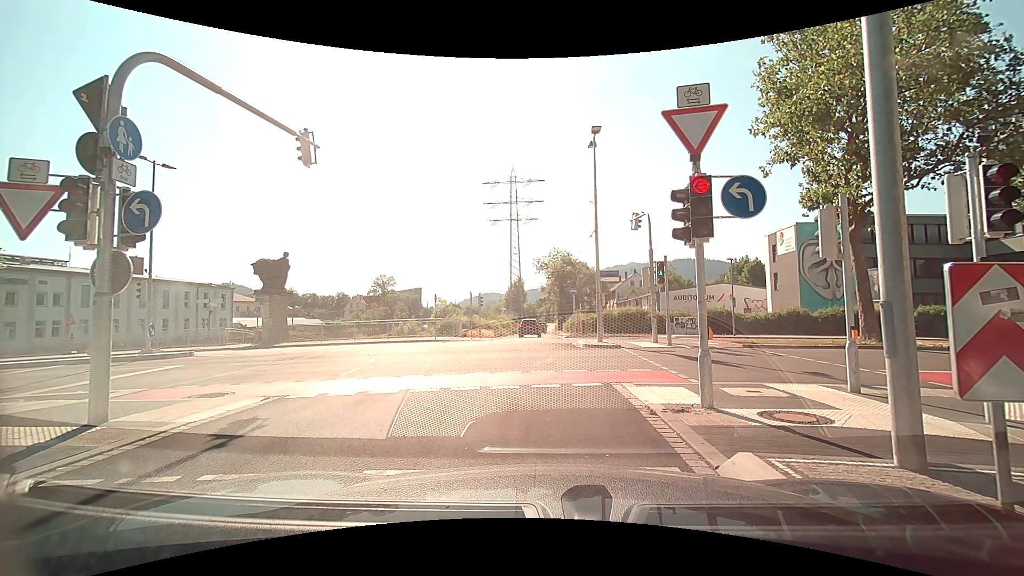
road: trunk_link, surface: asphalt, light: Day
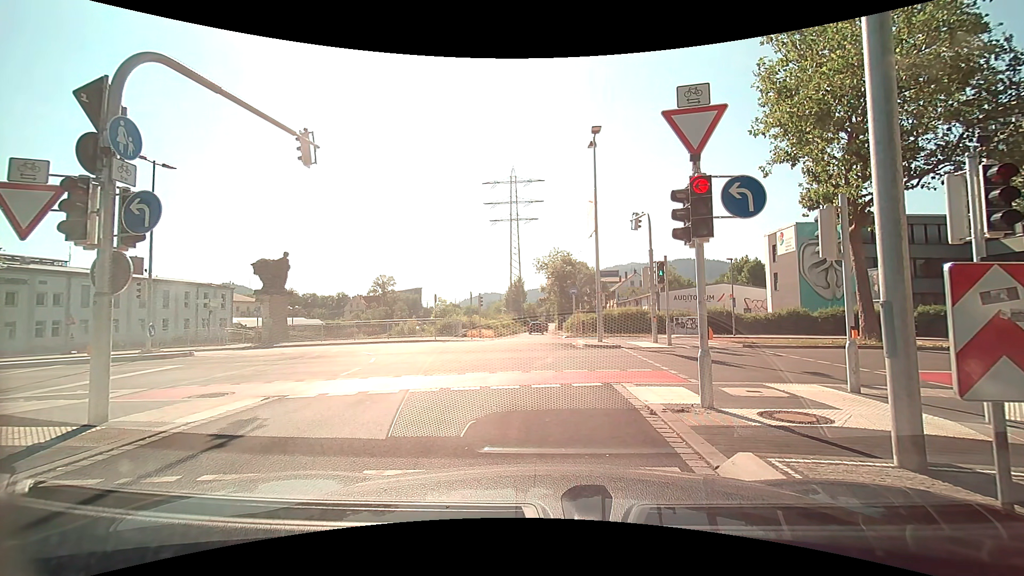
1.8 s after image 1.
(0.0, 0.0) m; 0°
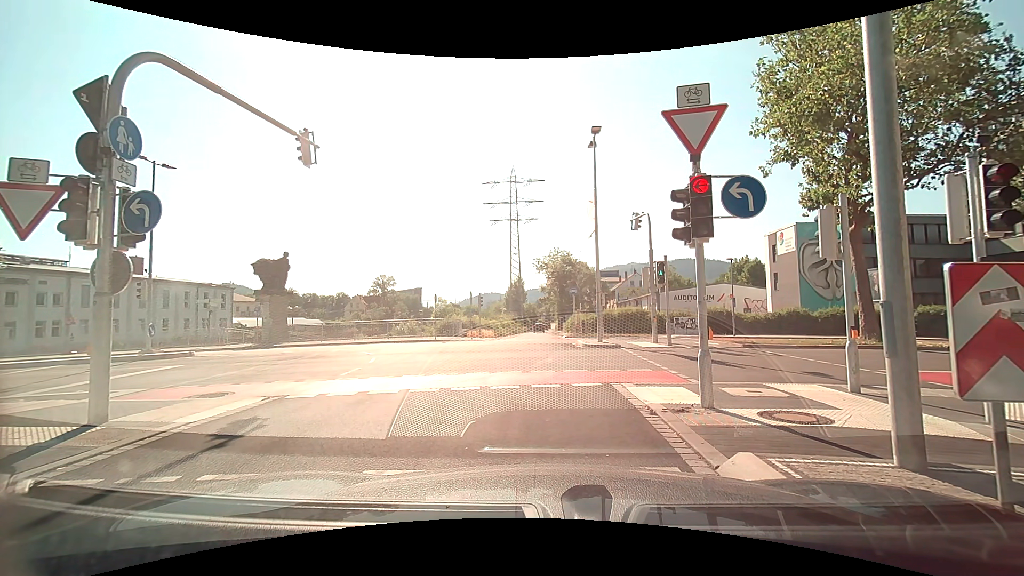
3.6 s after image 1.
(0.0, 0.0) m; 0°
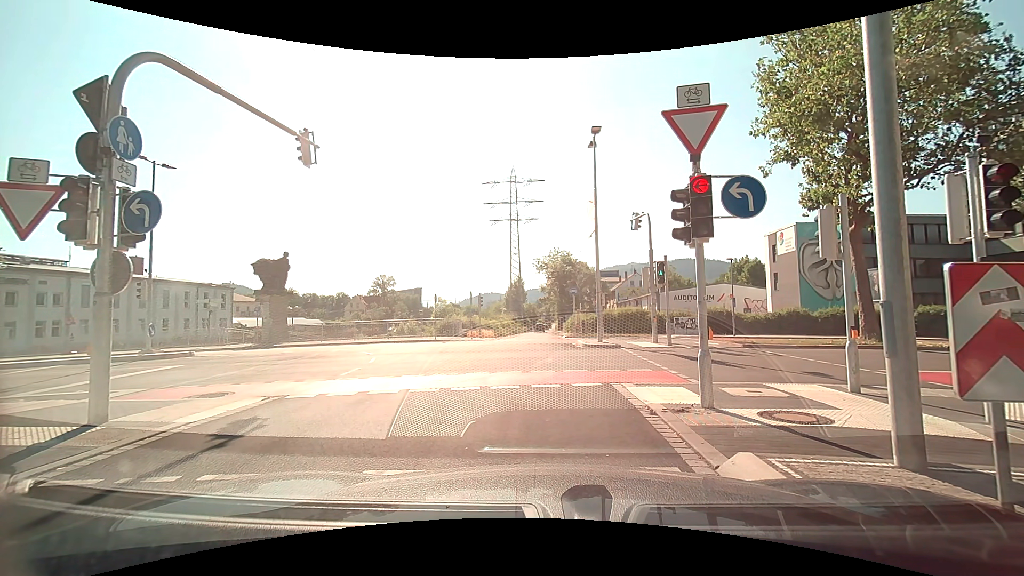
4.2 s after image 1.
(0.0, 0.0) m; 0°
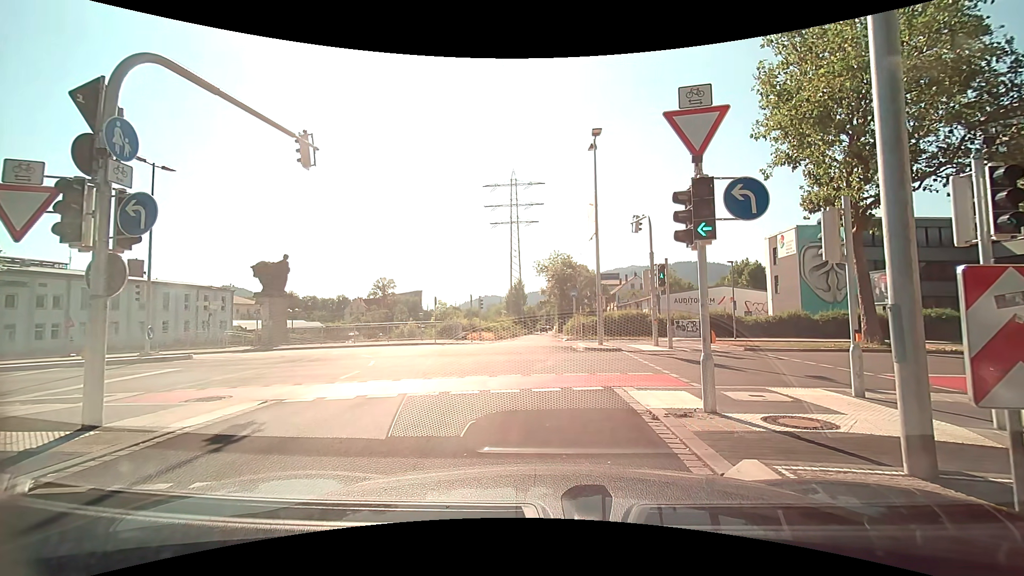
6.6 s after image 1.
(0.0, +0.1) m; 0°
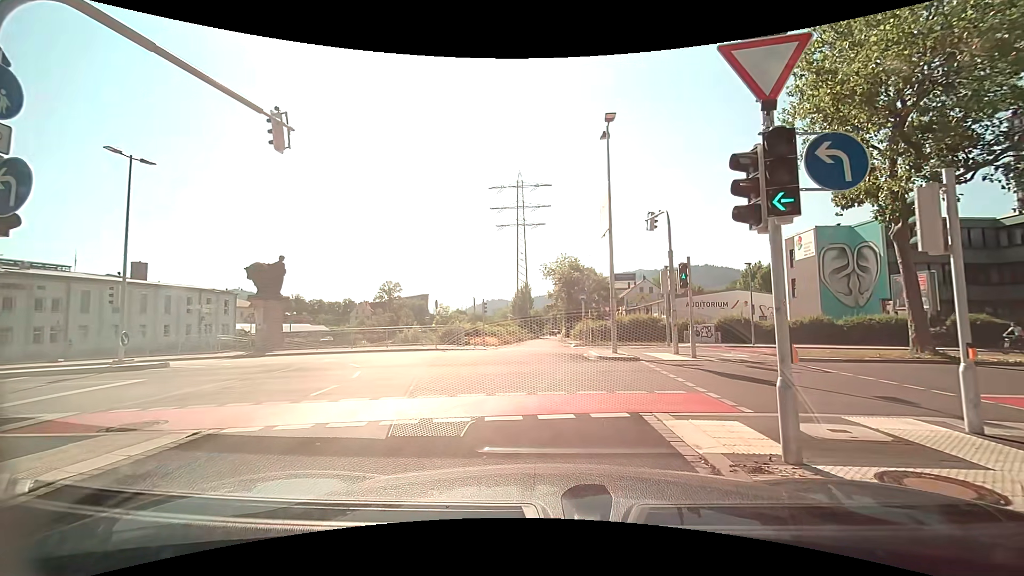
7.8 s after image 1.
(0.0, +2.1) m; 0°
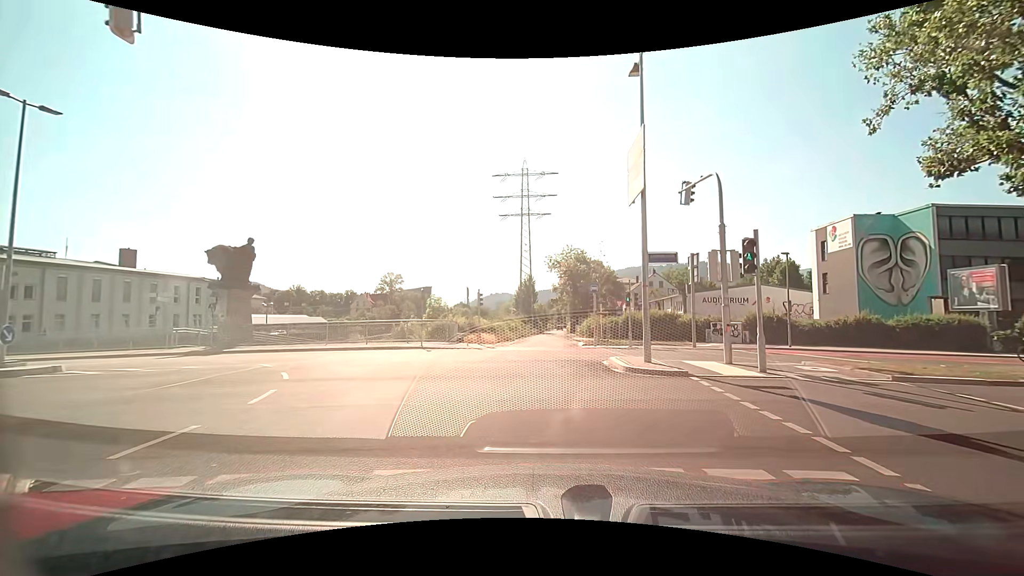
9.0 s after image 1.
(0.0, +4.9) m; 0°
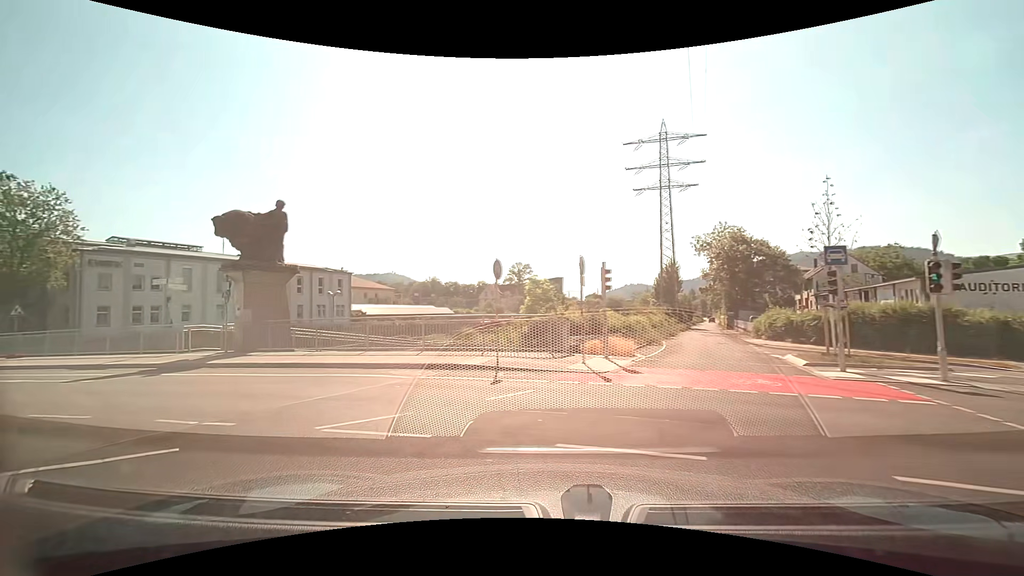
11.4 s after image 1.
(-1.0, +12.6) m; -17°
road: secondary_link
